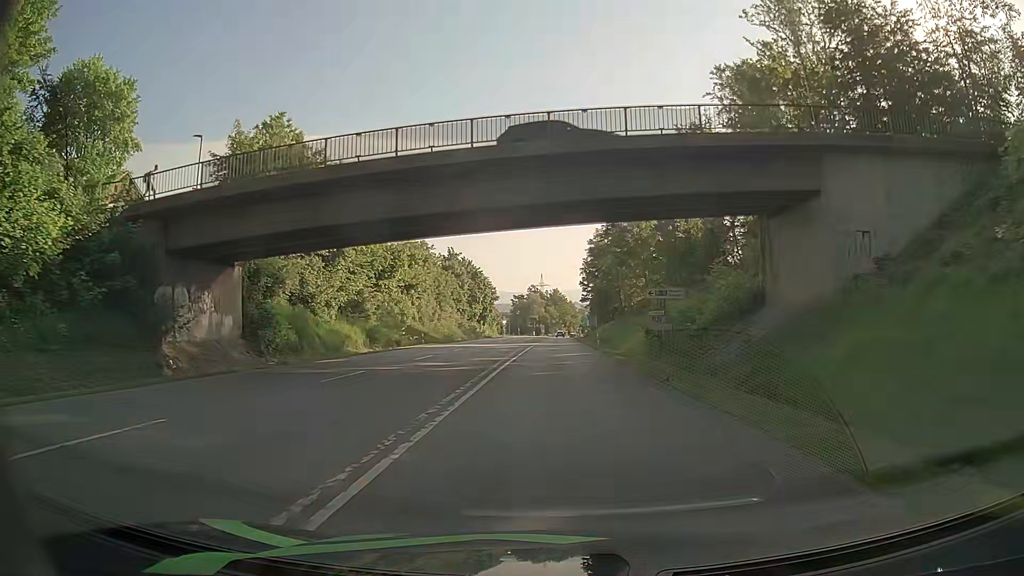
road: secondary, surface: asphalt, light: Day
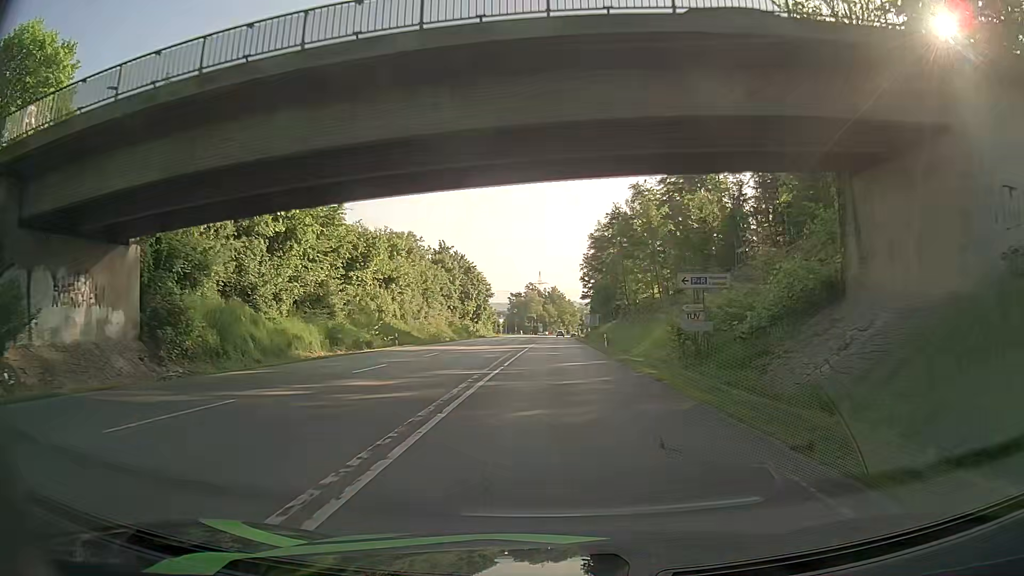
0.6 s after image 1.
(0.0, +9.0) m; 0°
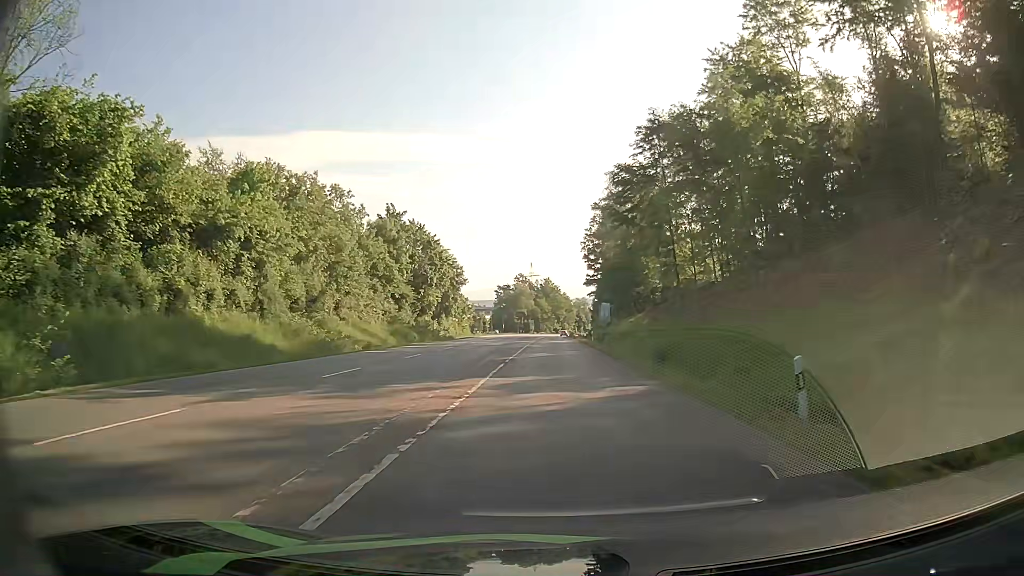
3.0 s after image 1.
(0.0, +36.0) m; +1°
(0, +10) (0, +20) (0, +30) (0, +40) (0, +50) (0, +60) (0, +70) (0, +80) (0, +90) (0, +100) m
